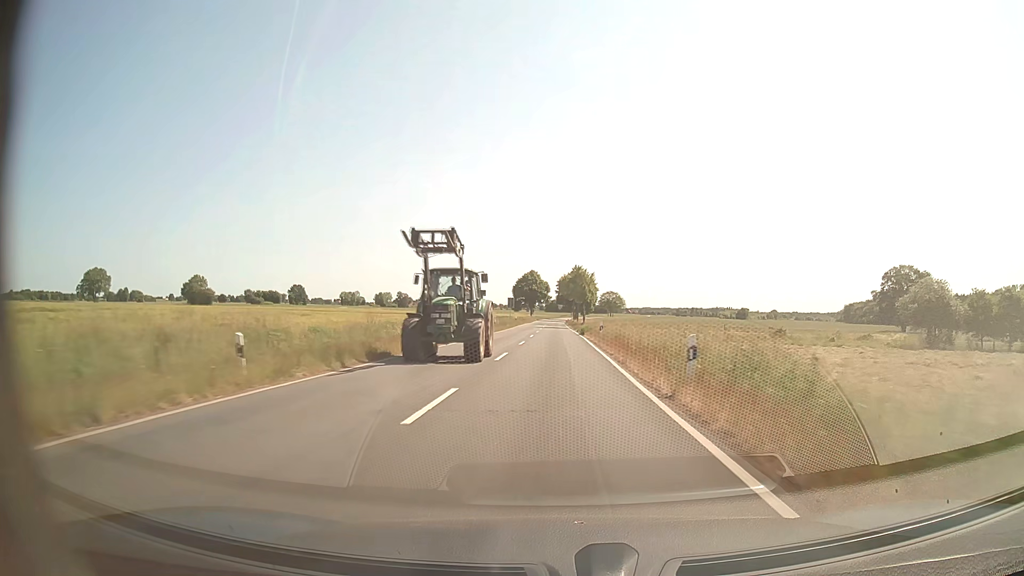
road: secondary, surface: asphalt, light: Day
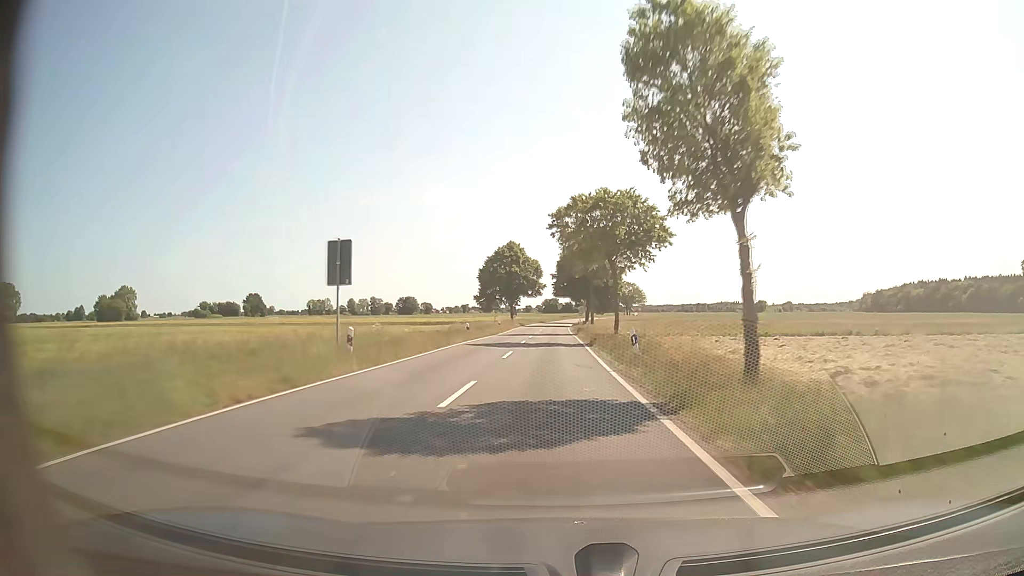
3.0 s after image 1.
(+0.1, +70.0) m; 0°
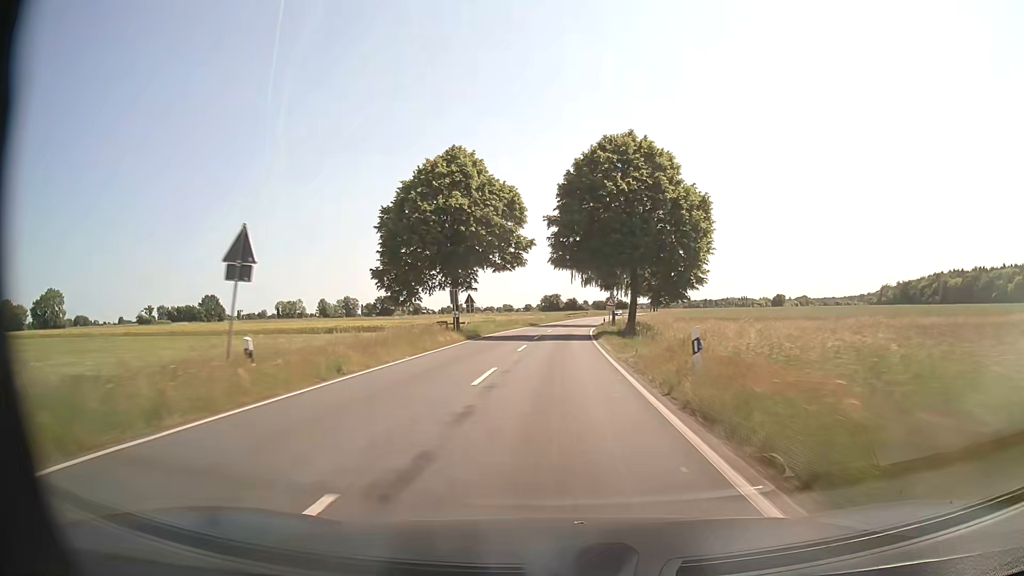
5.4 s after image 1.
(-0.5, +56.7) m; 0°
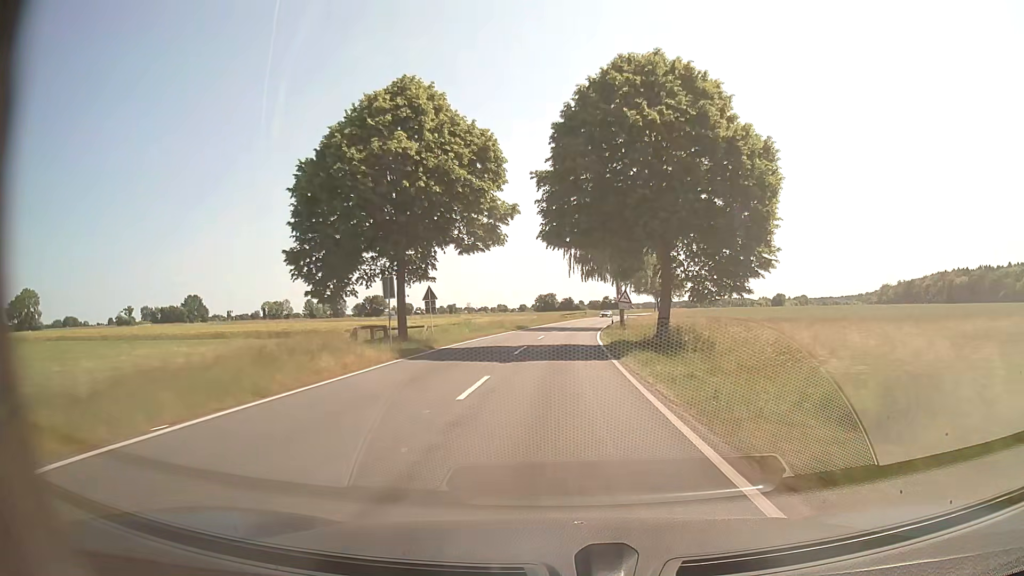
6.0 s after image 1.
(0.0, +14.0) m; 0°
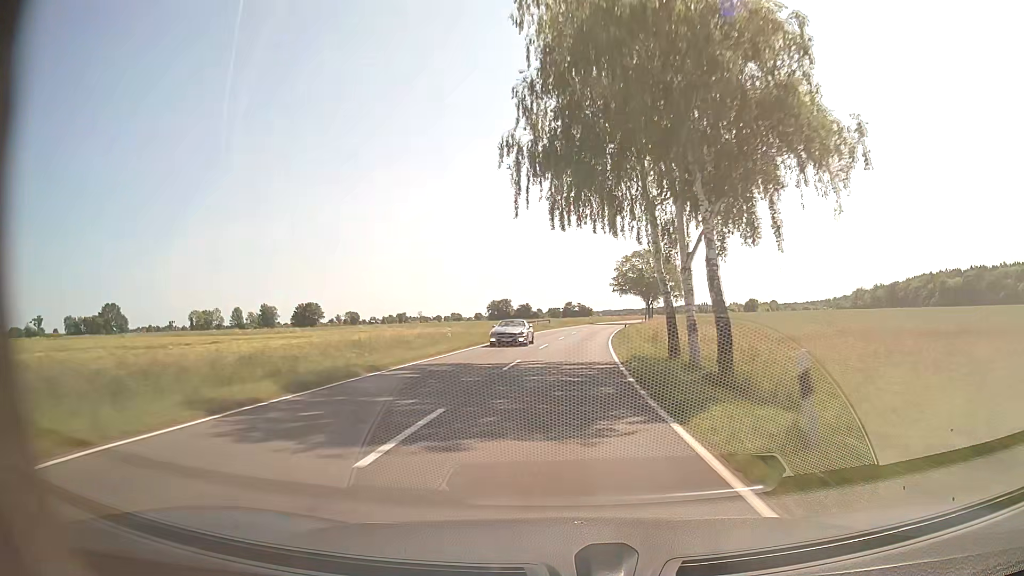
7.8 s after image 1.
(+0.9, +41.5) m; +3°
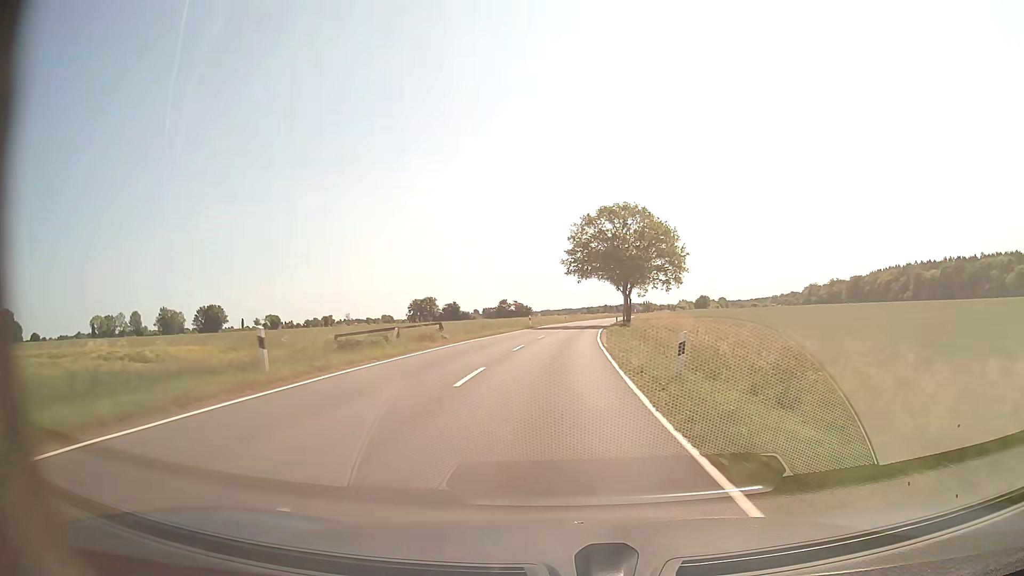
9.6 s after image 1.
(+1.9, +41.6) m; +5°
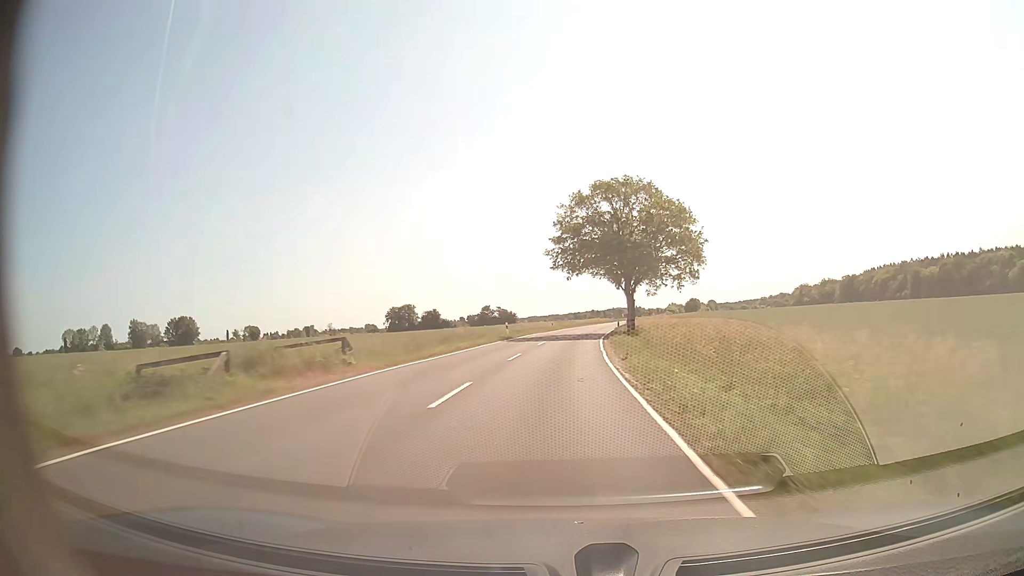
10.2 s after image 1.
(+0.2, +14.0) m; +1°
